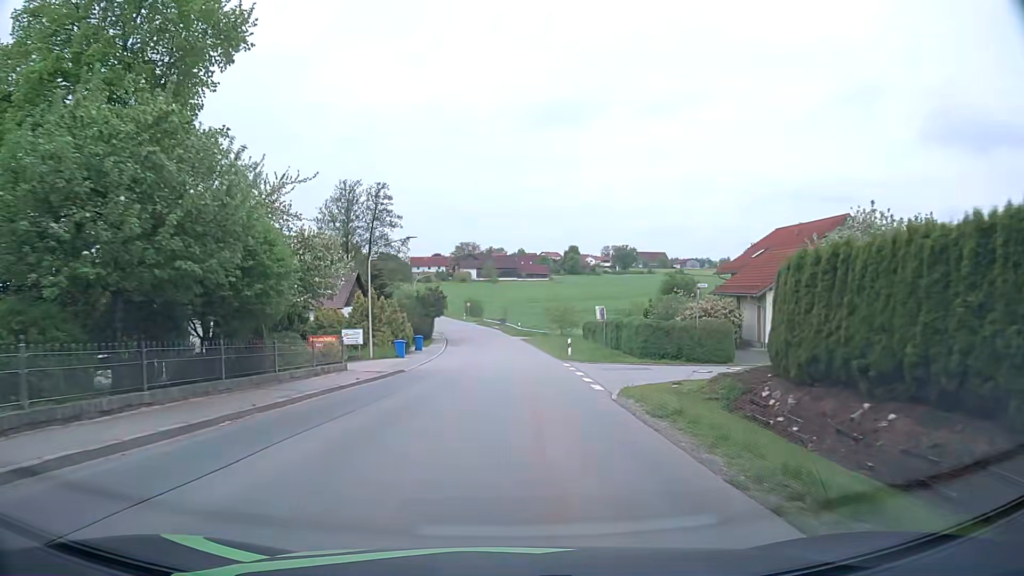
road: tertiary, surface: asphalt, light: Day
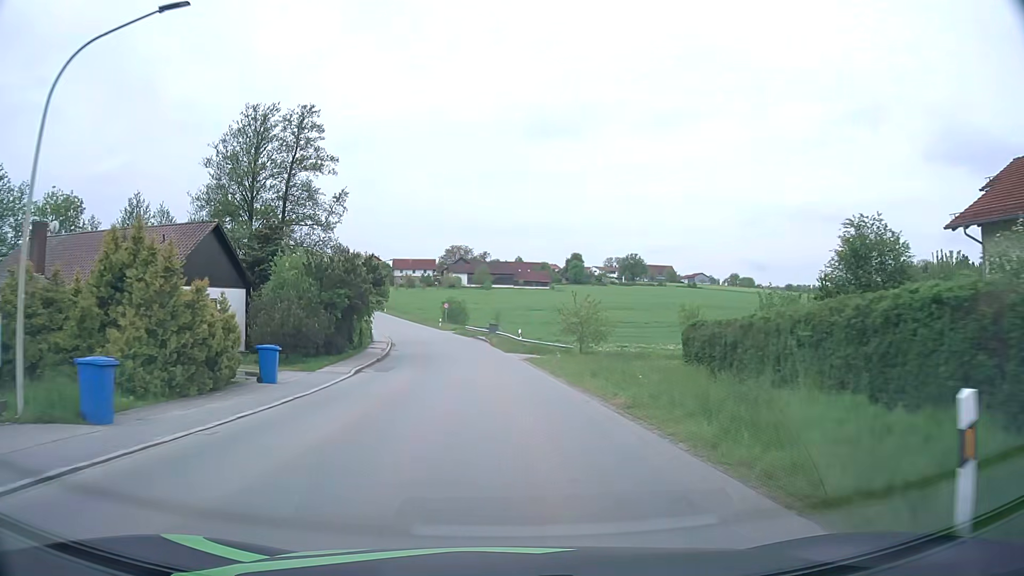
(+0.3, +30.6) m; 0°
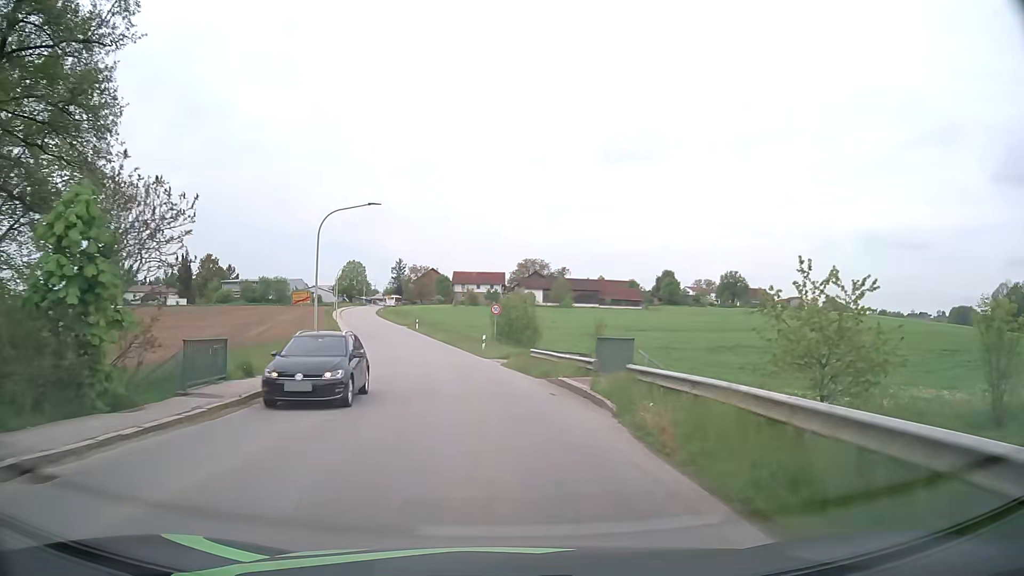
(-1.5, +37.8) m; -7°
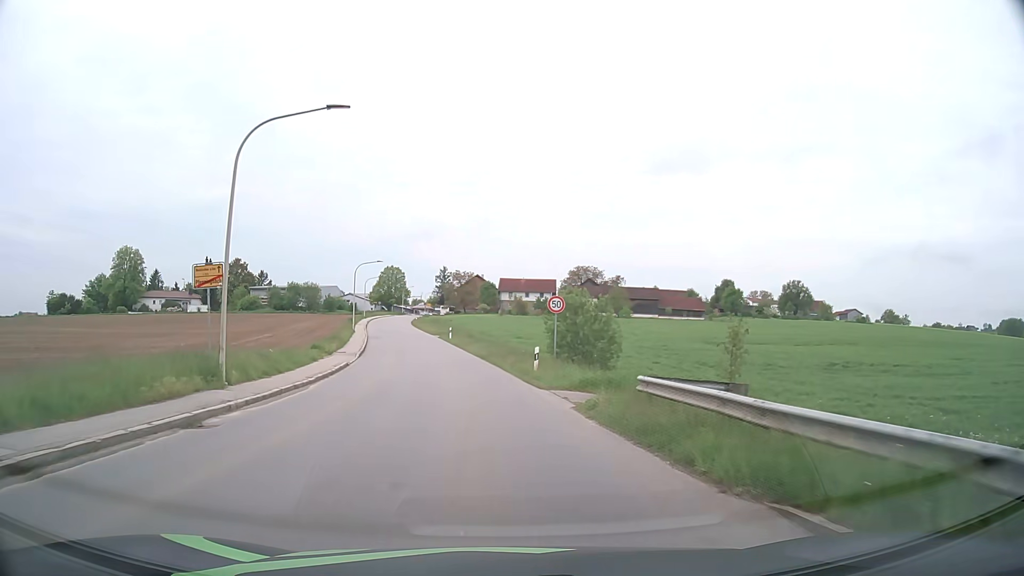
(-0.5, +15.1) m; -4°
(0, +10) (-1, +20) (-2, +30) (-4, +40) (-5, +50) (-7, +59) (-9, +69) (-11, +79) (-13, +89) (-15, +99) m
